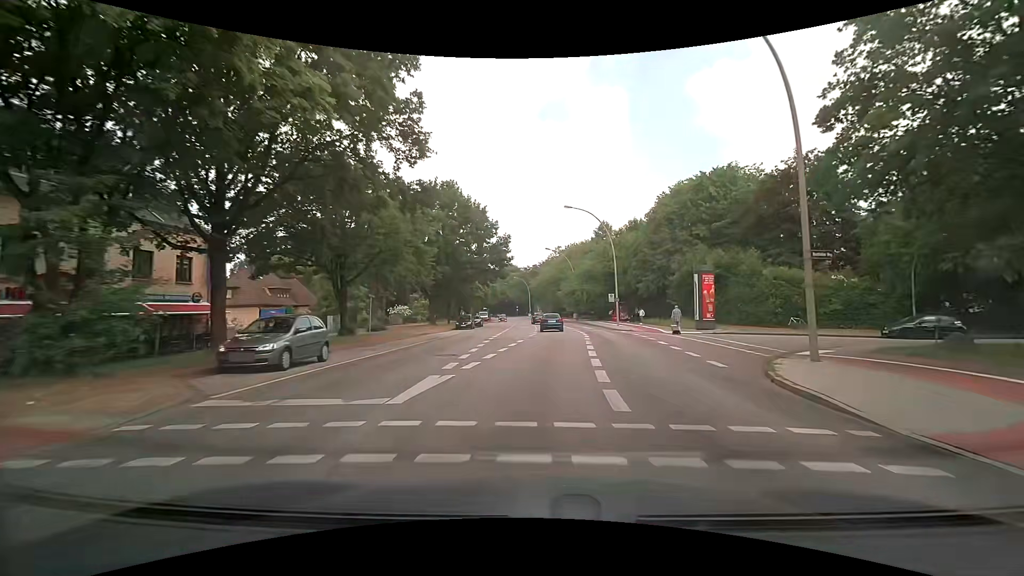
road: secondary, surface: asphalt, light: Day
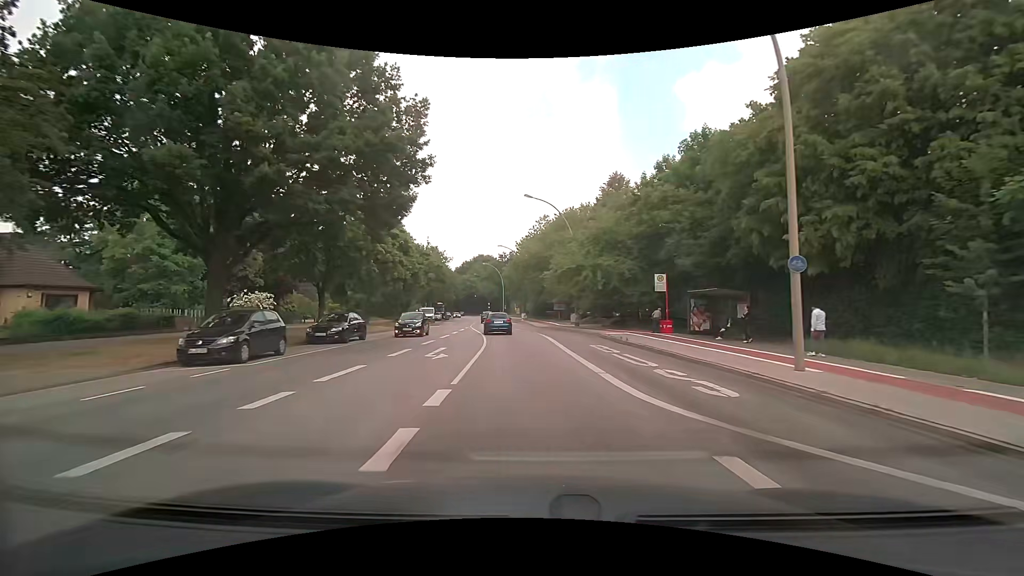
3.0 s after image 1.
(+1.4, +37.6) m; +3°
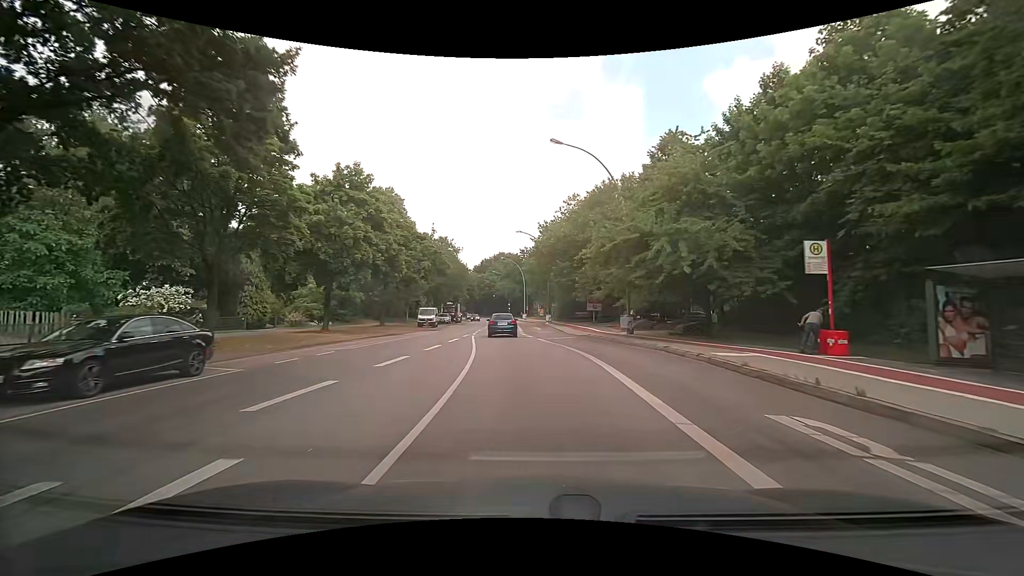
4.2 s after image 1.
(-0.3, +15.1) m; -3°
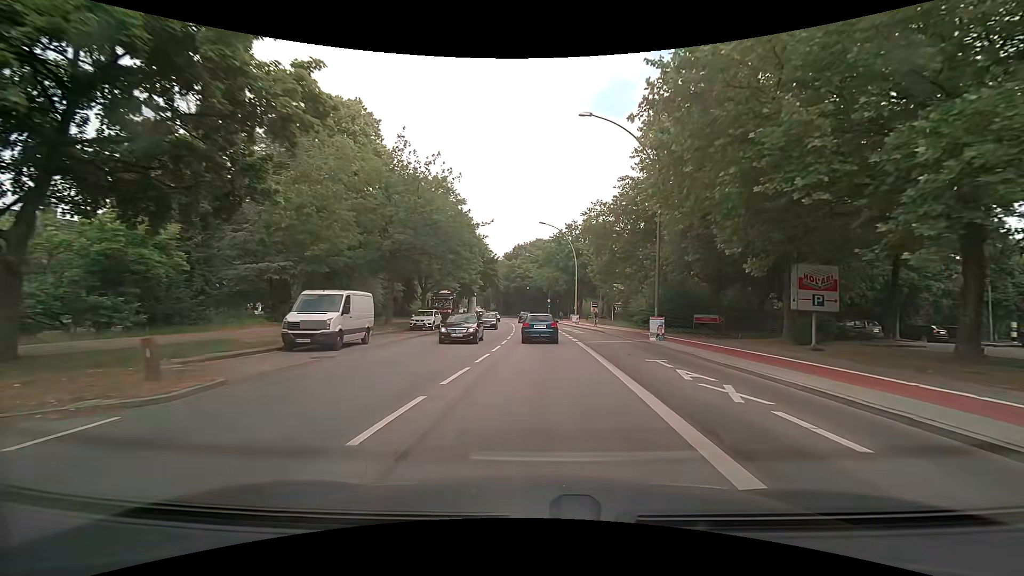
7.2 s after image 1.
(-2.4, +37.7) m; -5°
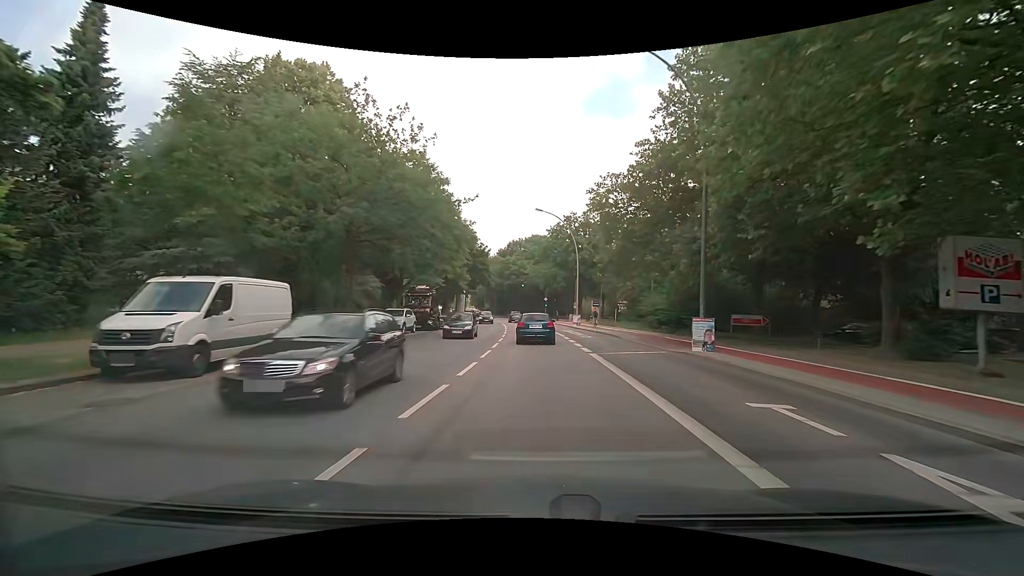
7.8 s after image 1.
(+0.1, +7.6) m; +1°
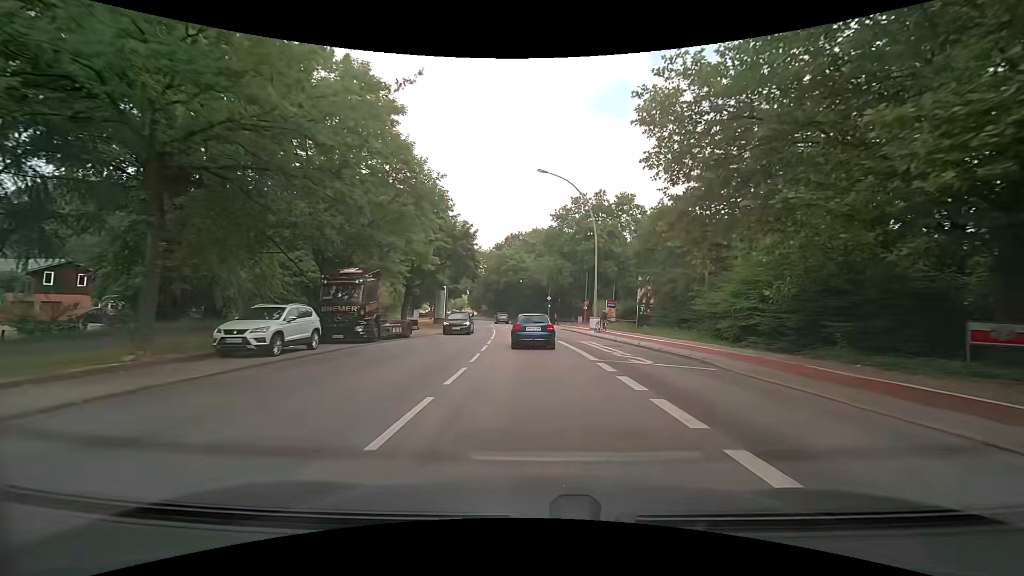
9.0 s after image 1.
(-0.1, +15.2) m; -1°
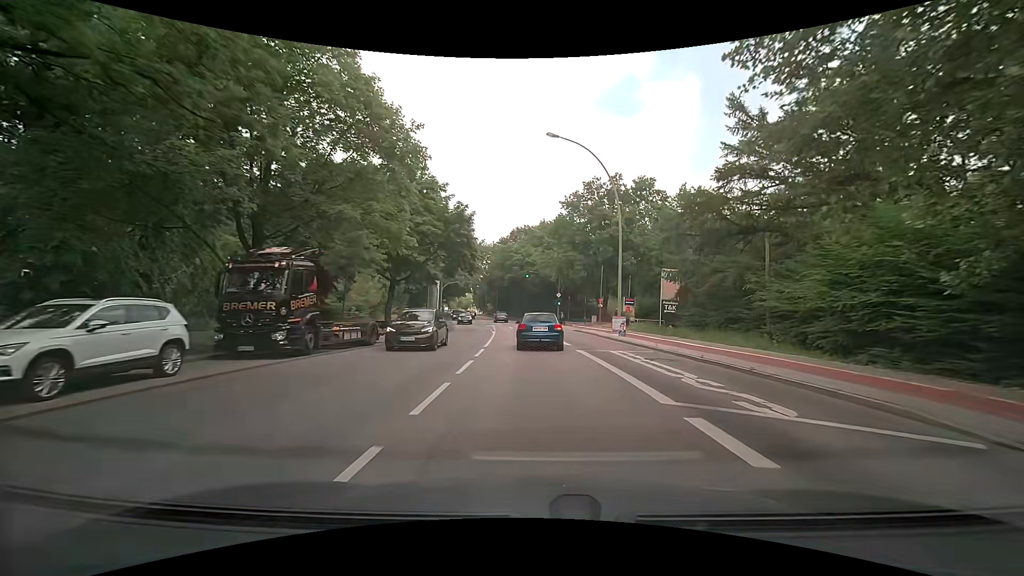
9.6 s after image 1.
(0.0, +7.6) m; 0°
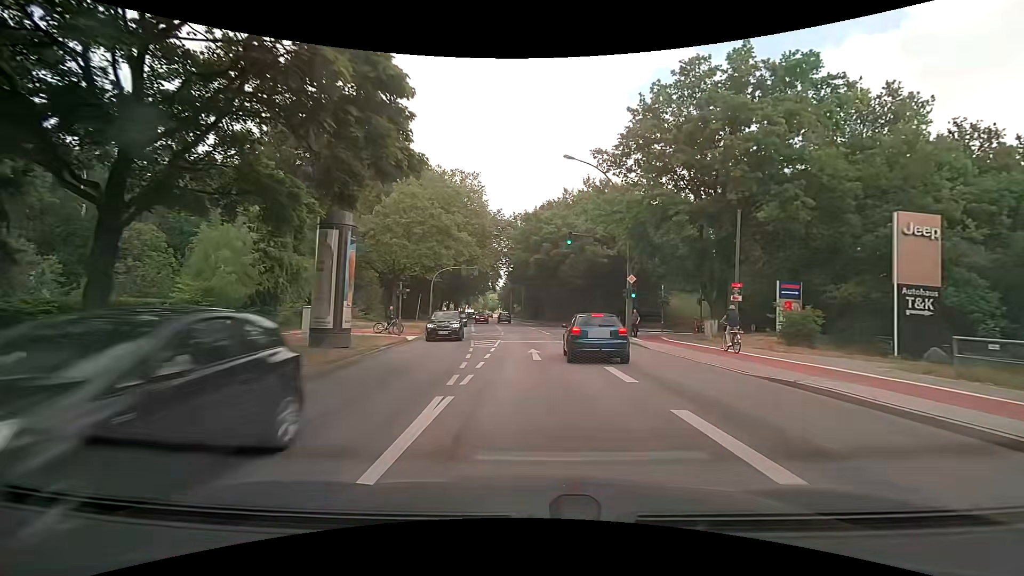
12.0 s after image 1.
(-1.0, +29.6) m; -4°
(0, +10) (0, +20) (-1, +30) (-1, +40) (-2, +50) (-3, +60) (-4, +70) (-5, +80) (-6, +90) (-7, +100) m
